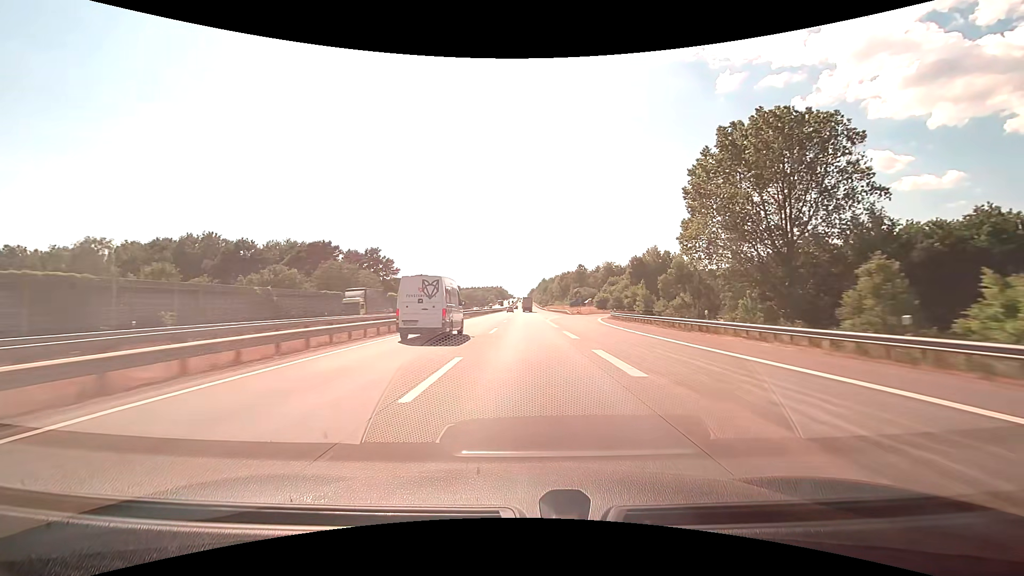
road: motorway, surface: concrete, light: Day
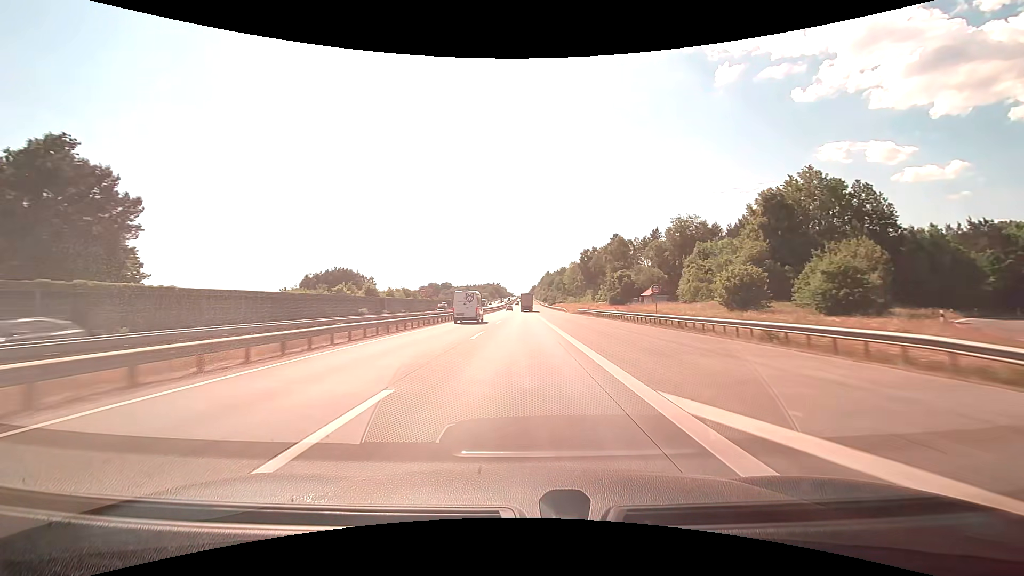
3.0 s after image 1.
(0.0, +95.1) m; 0°
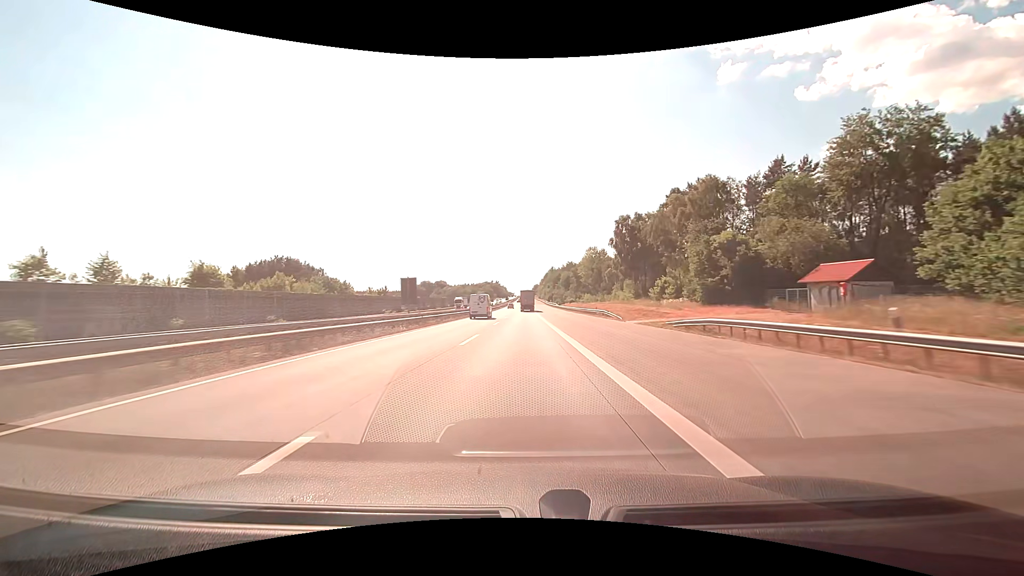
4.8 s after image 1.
(0.0, +56.8) m; 0°
(0, +10) (0, +20) (0, +30) (0, +40) (0, +50) (0, +60) (0, +70) (0, +80) (0, +90) (0, +100) m
